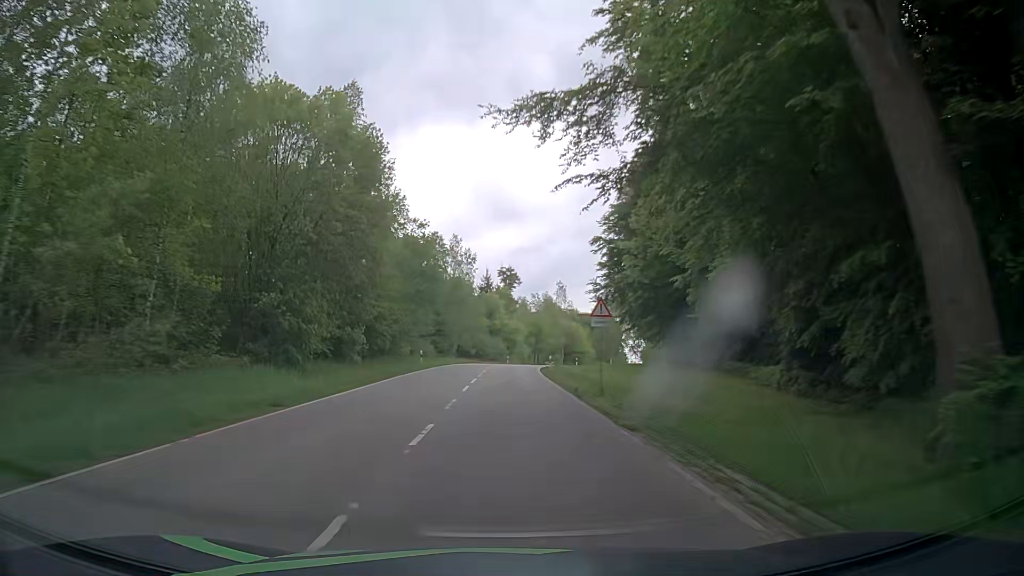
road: tertiary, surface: asphalt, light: Day
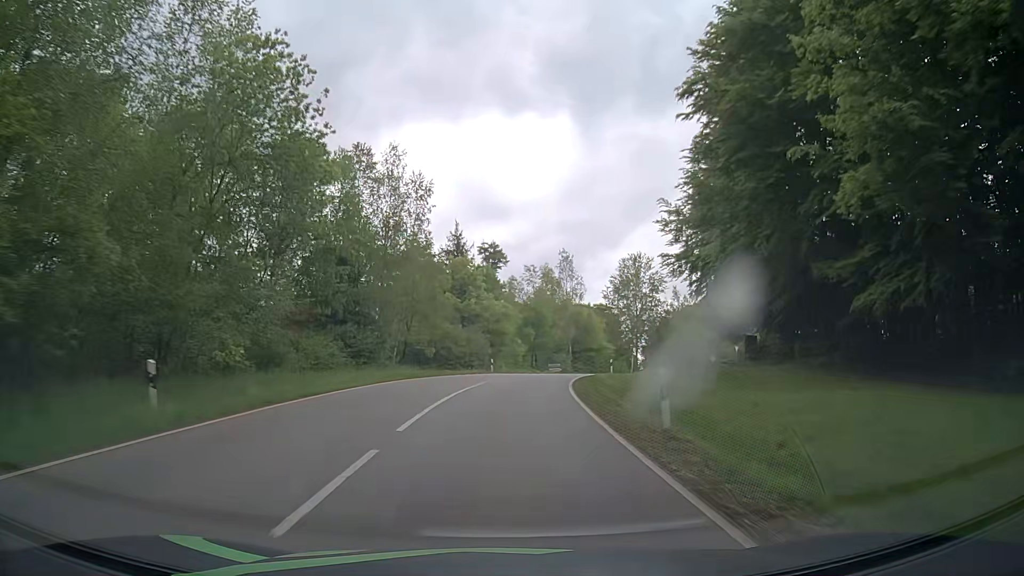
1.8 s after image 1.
(+0.1, +33.8) m; +1°
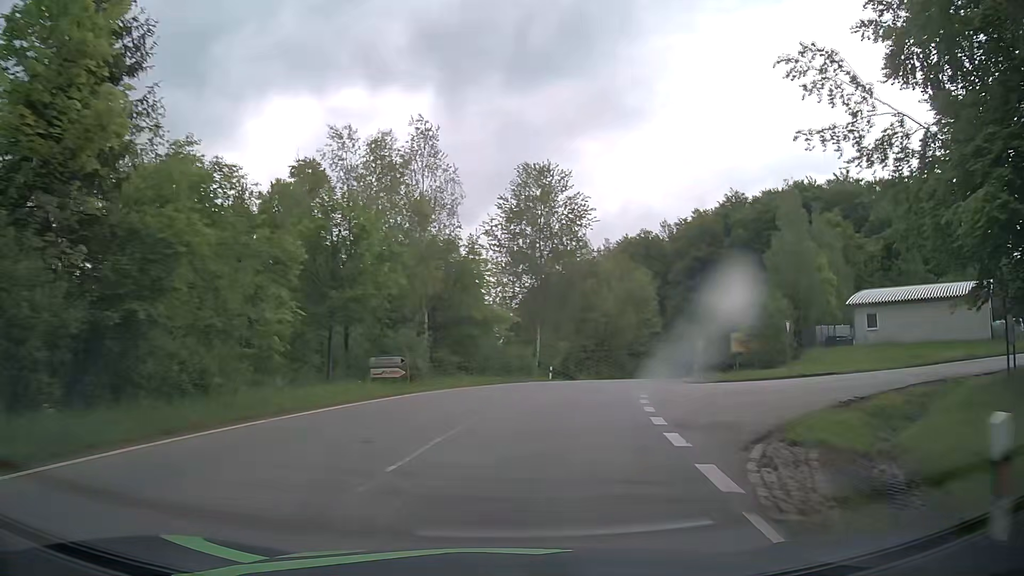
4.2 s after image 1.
(+3.3, +42.2) m; +12°
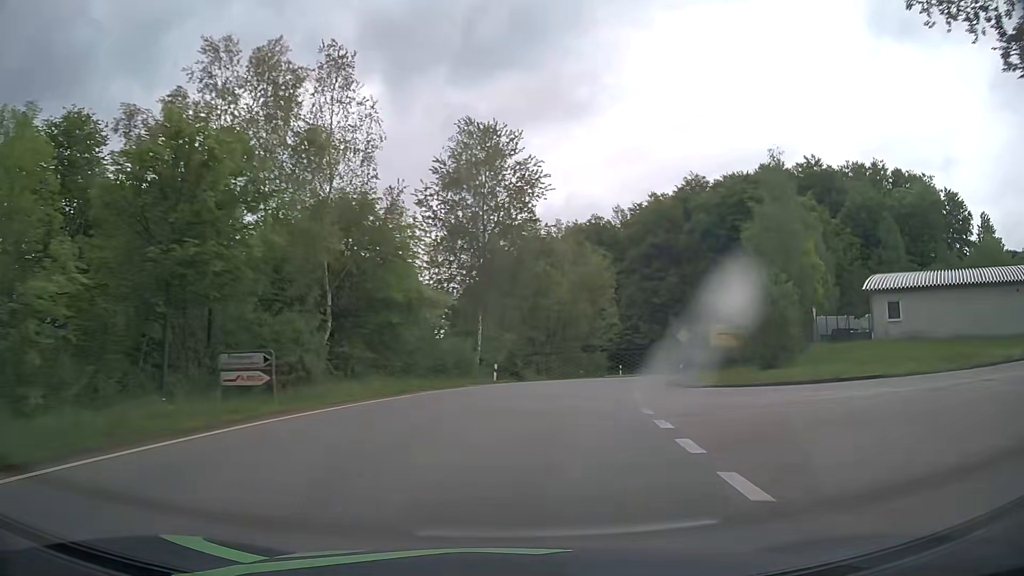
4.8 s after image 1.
(+0.4, +9.6) m; +5°
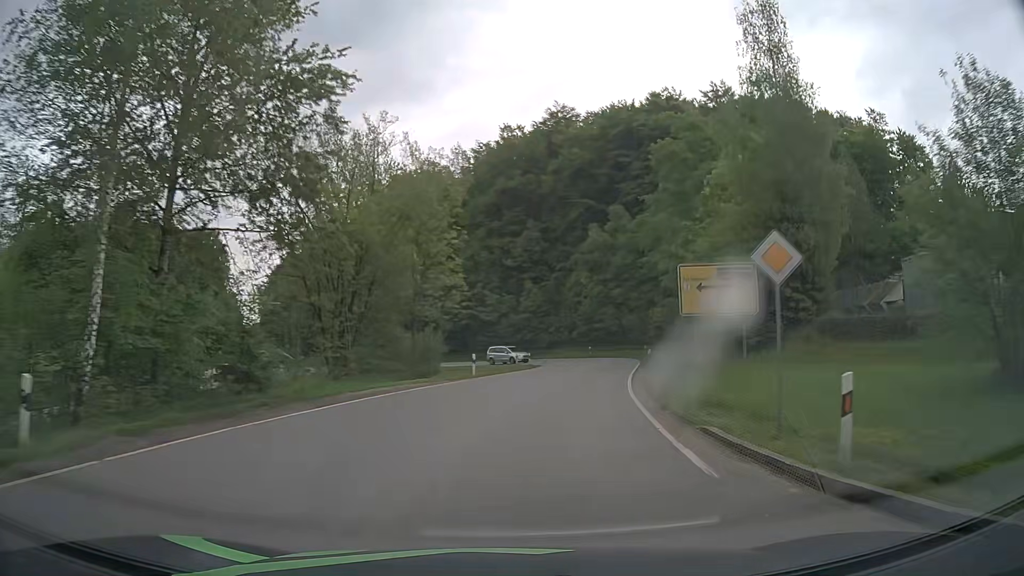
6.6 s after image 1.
(+3.8, +28.3) m; +15°
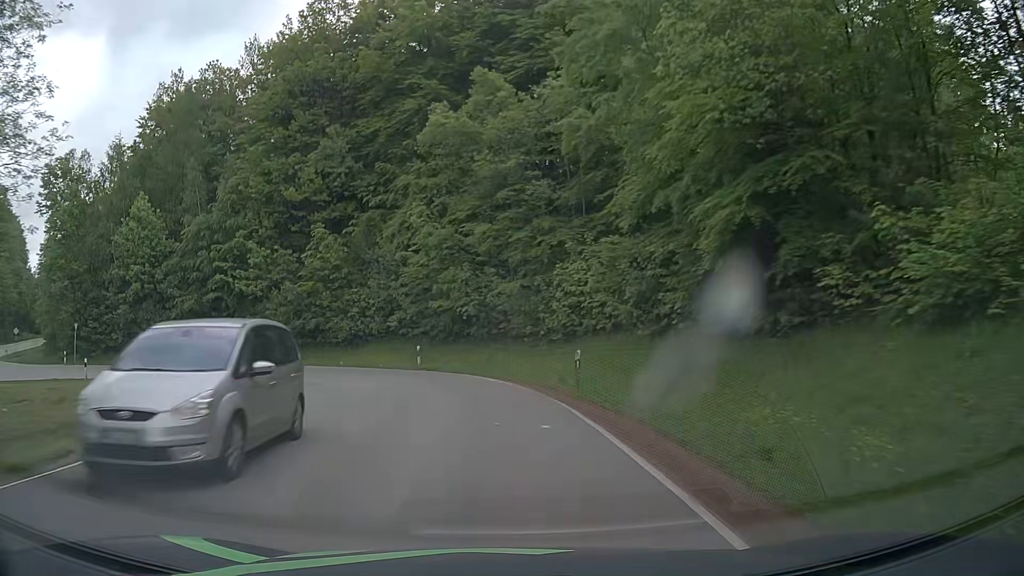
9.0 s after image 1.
(+5.0, +35.2) m; +12°
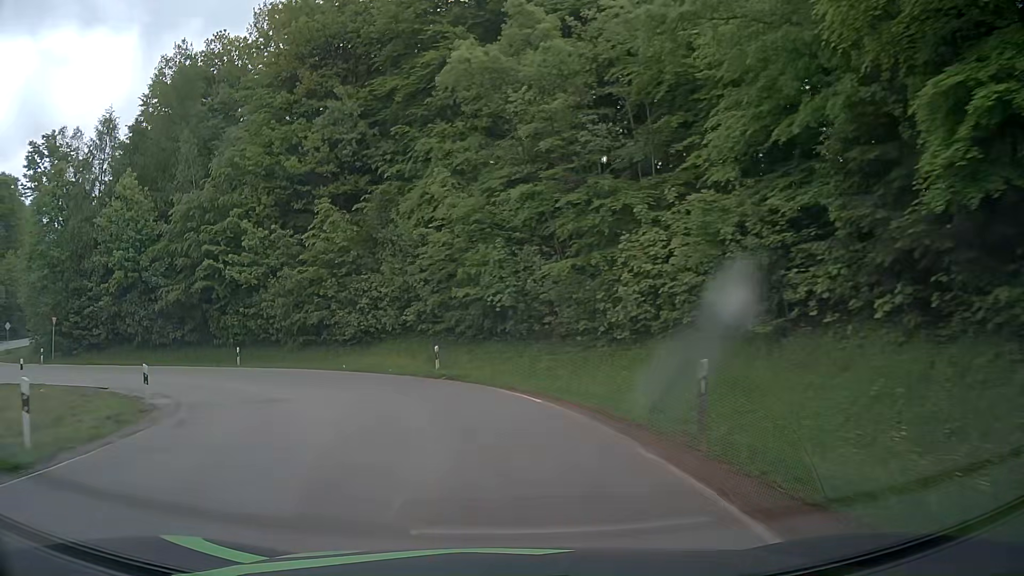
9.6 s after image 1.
(-0.1, +7.6) m; -3°
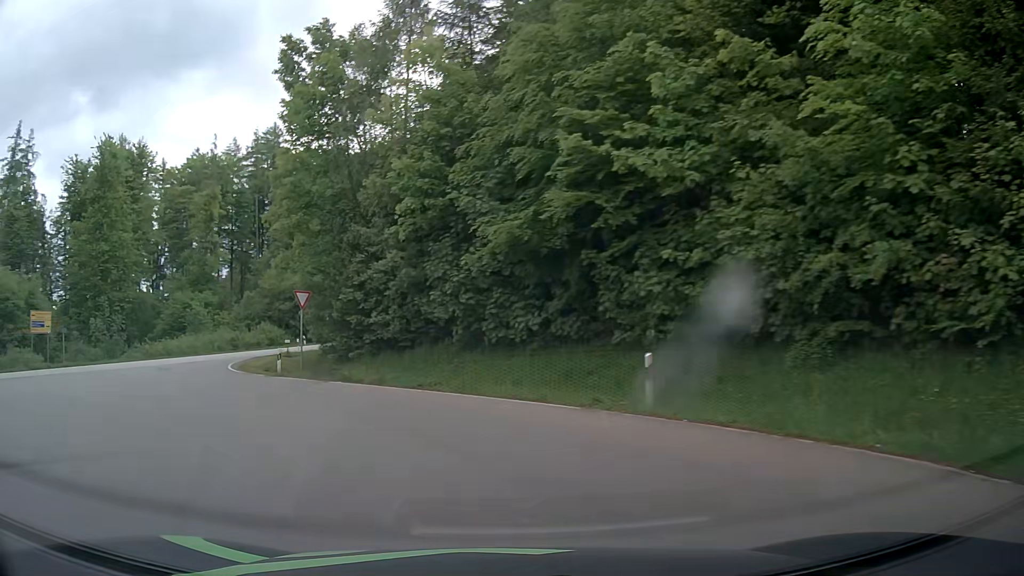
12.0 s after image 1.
(-7.0, +23.5) m; -41°
(-2, +10) (-7, +18) (-13, +27) (-17, +36) (-18, +46) (-16, +55) (-14, +65) (-11, +75) (-9, +85) (-7, +94) m
